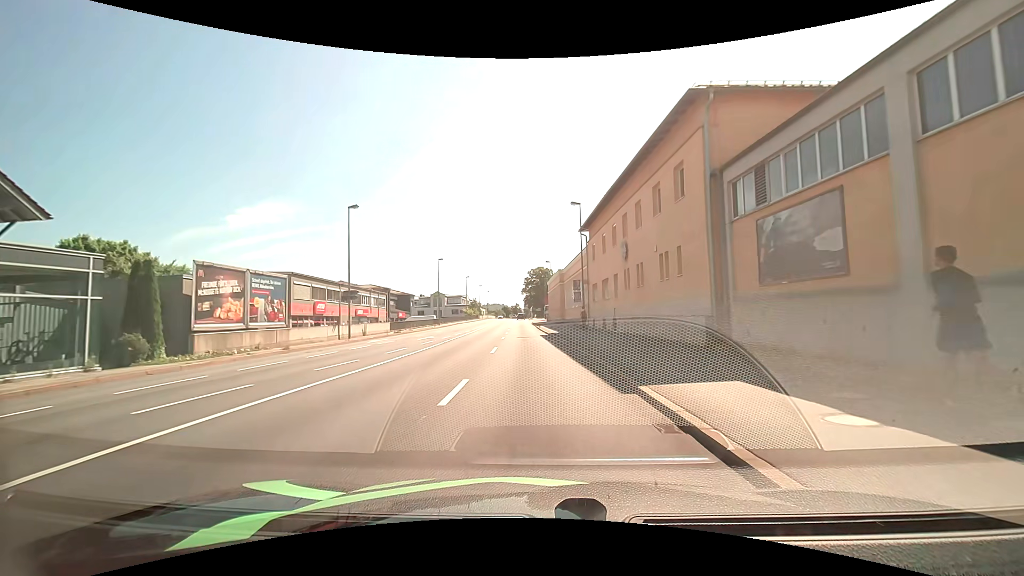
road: primary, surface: asphalt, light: Day
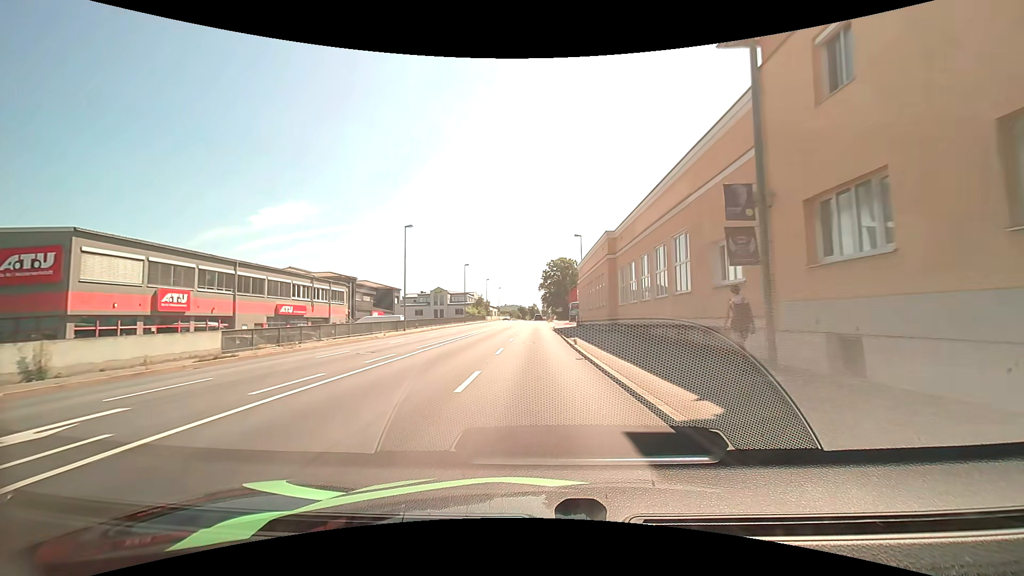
(-0.5, +29.2) m; -1°
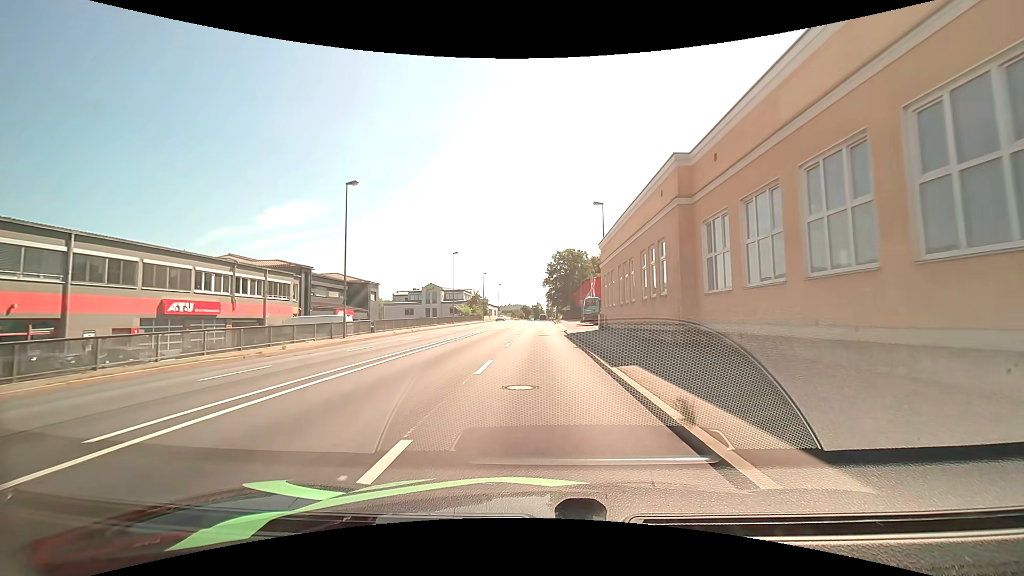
(-0.2, +16.0) m; -1°
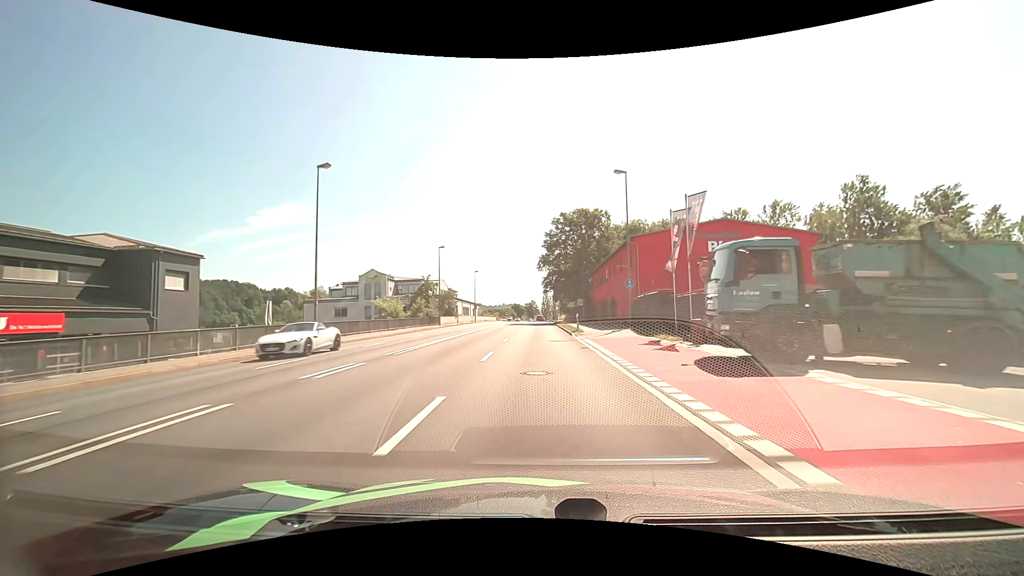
(-0.1, +42.8) m; +1°
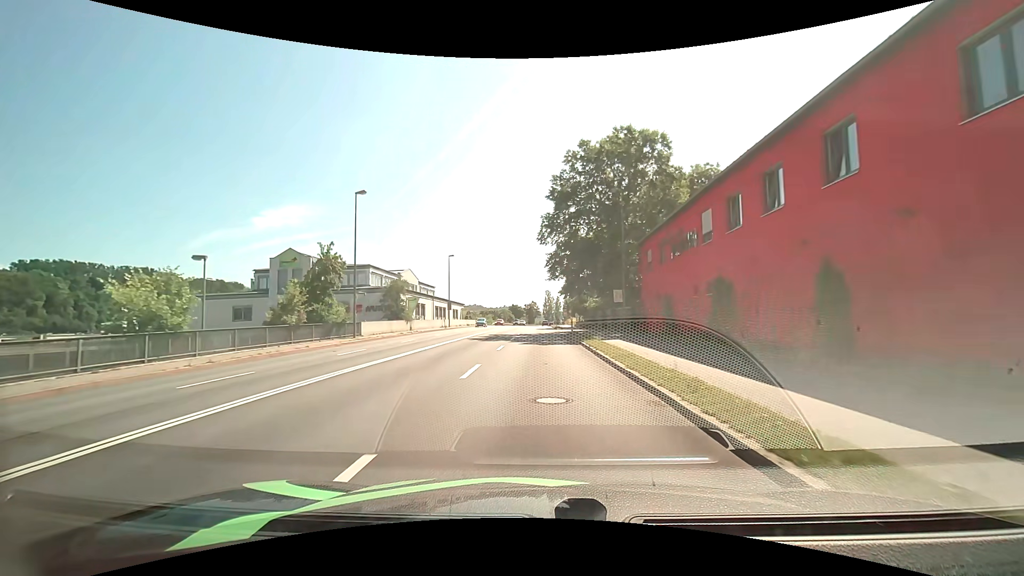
(-0.2, +30.0) m; -1°
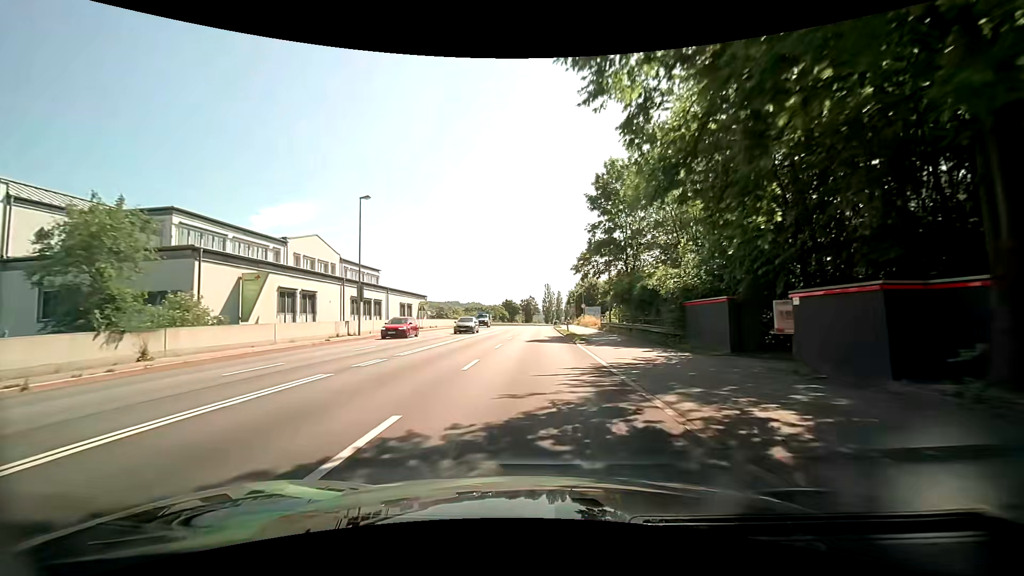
(+0.3, +34.4) m; 0°
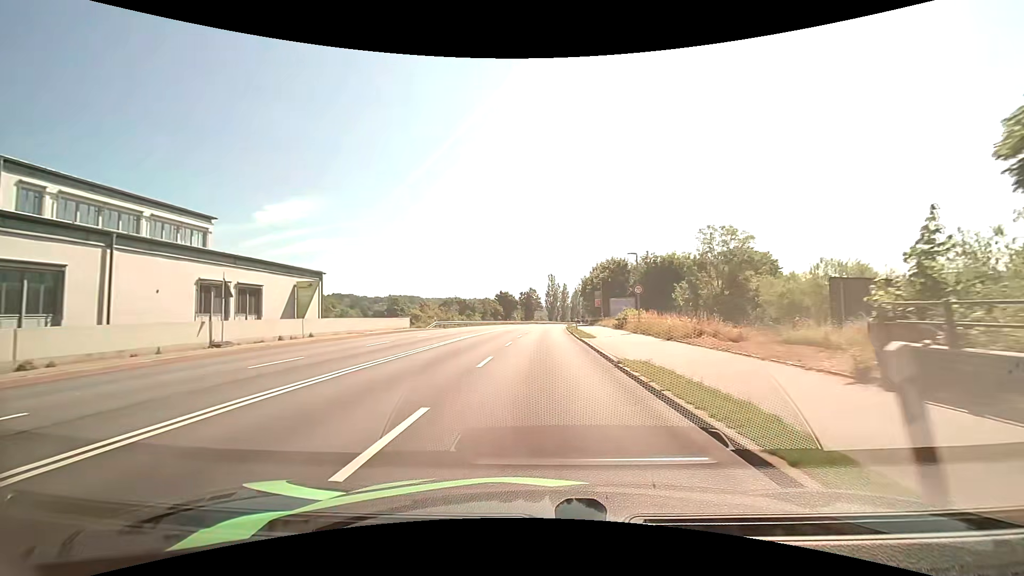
(0.0, +35.8) m; 0°
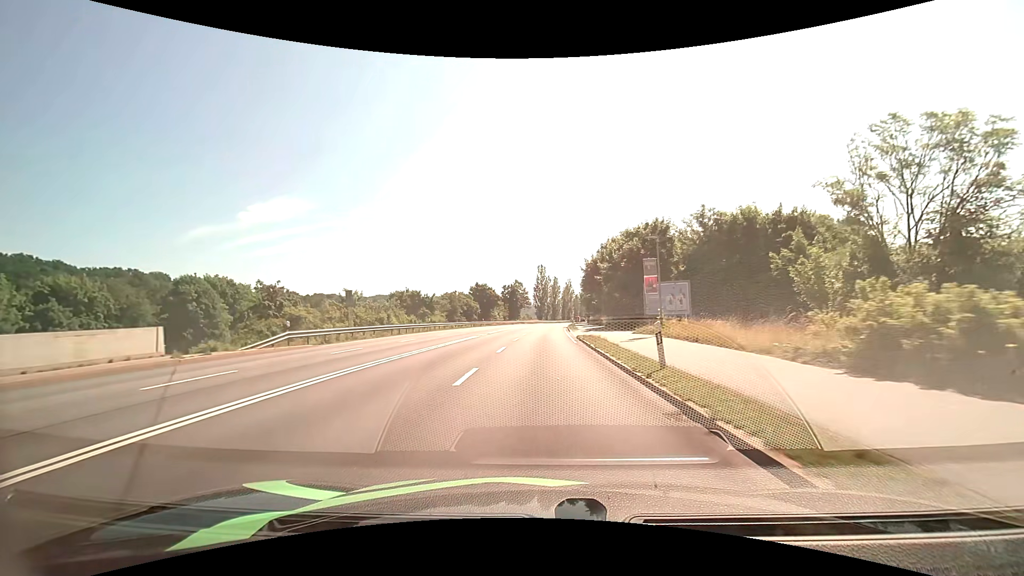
(+0.4, +30.7) m; +2°
(0, +10) (0, +20) (0, +30) (0, +40) (+1, +50) (+1, +60) (+2, +70) (+2, +80) (+3, +90) (+4, +100) m
